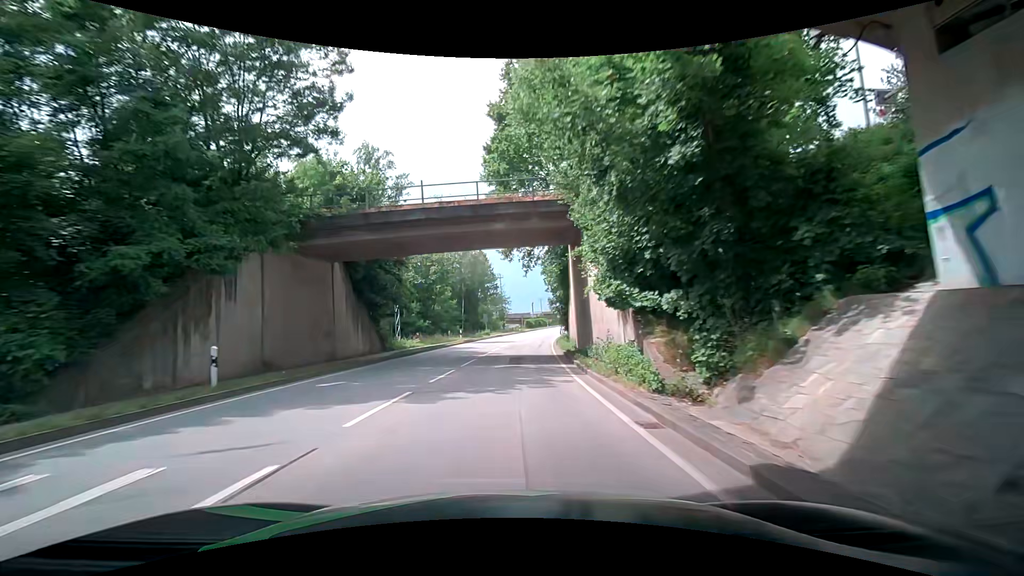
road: primary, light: Day
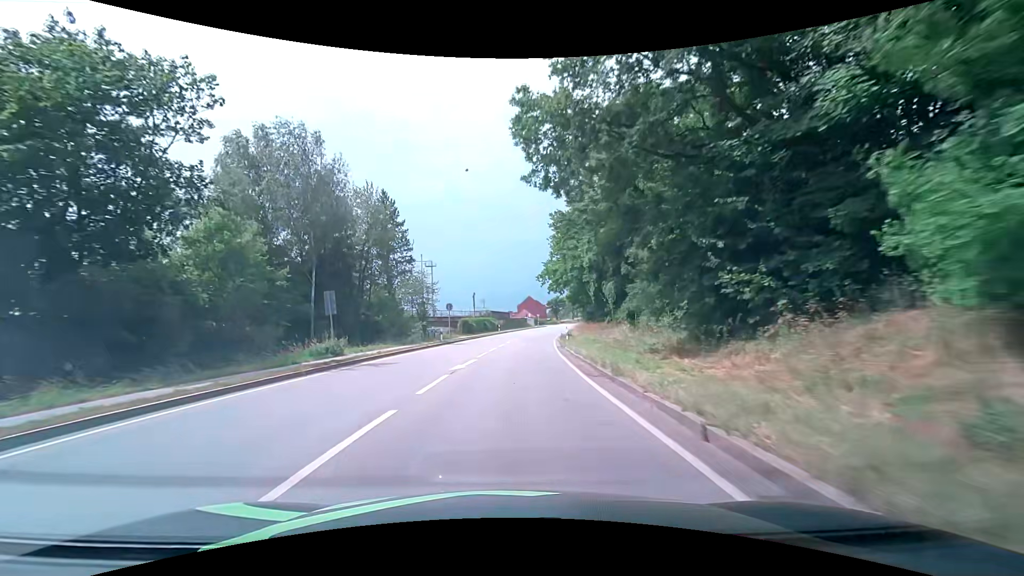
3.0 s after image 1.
(+1.6, +51.2) m; +5°
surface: asphalt
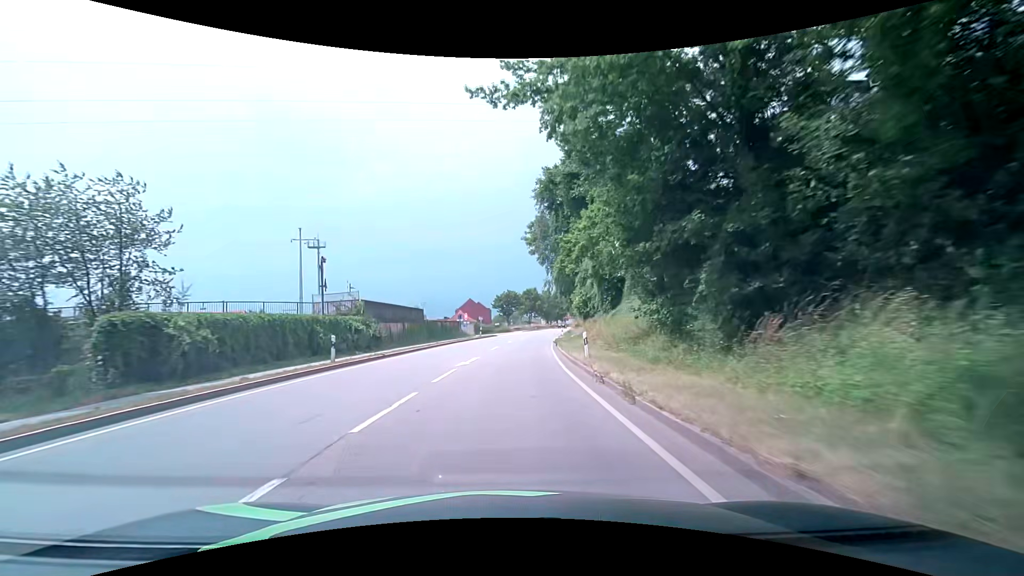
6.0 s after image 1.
(+3.1, +51.0) m; +7°
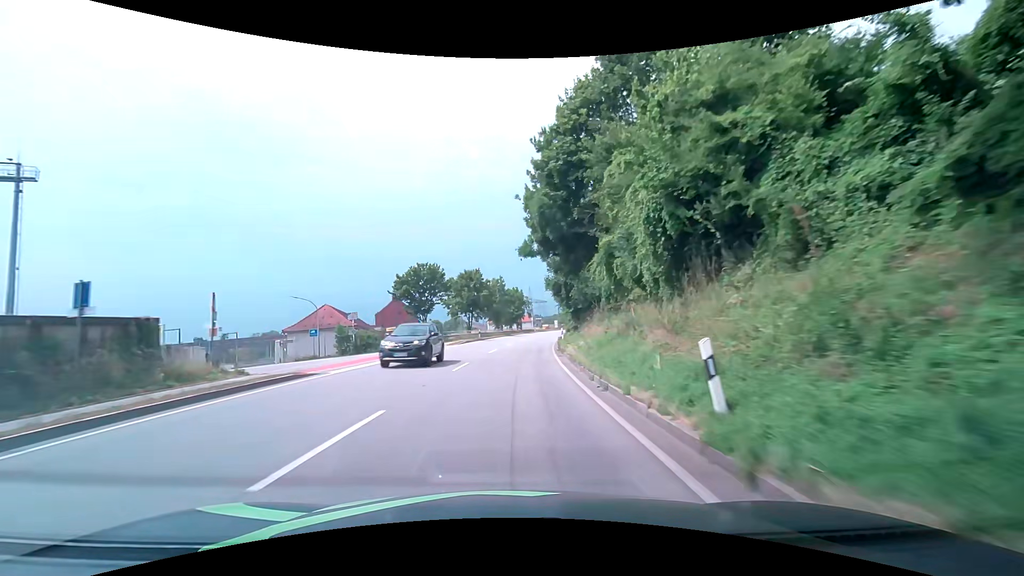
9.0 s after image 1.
(+2.8, +50.6) m; +6°
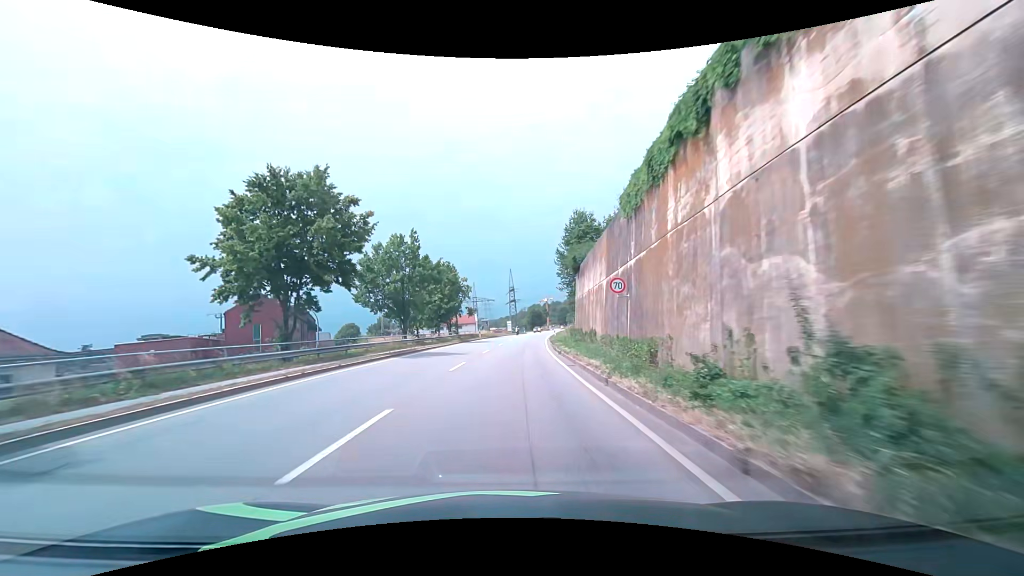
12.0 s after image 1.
(+2.8, +49.8) m; +7°
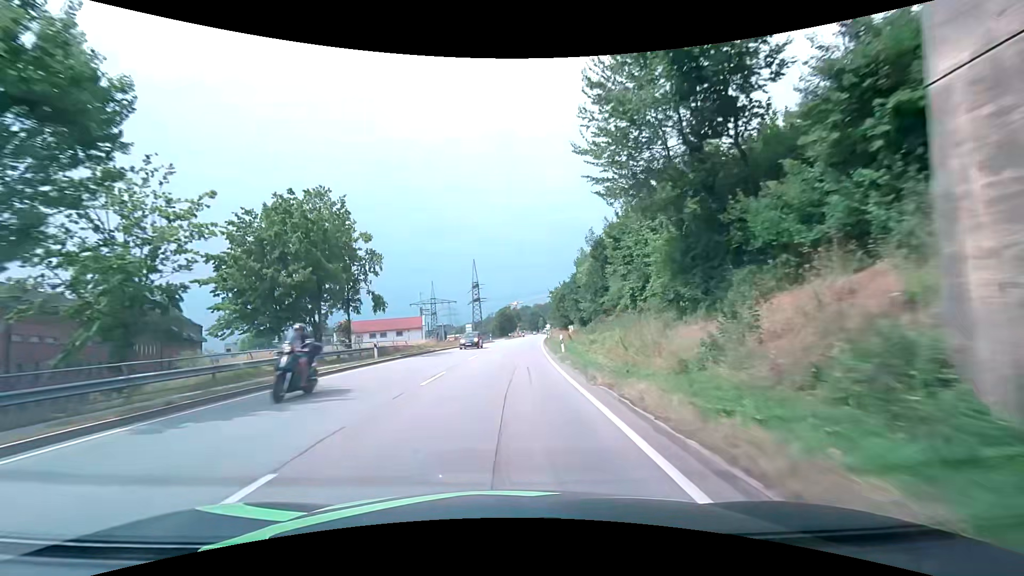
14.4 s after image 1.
(+1.4, +39.4) m; +4°
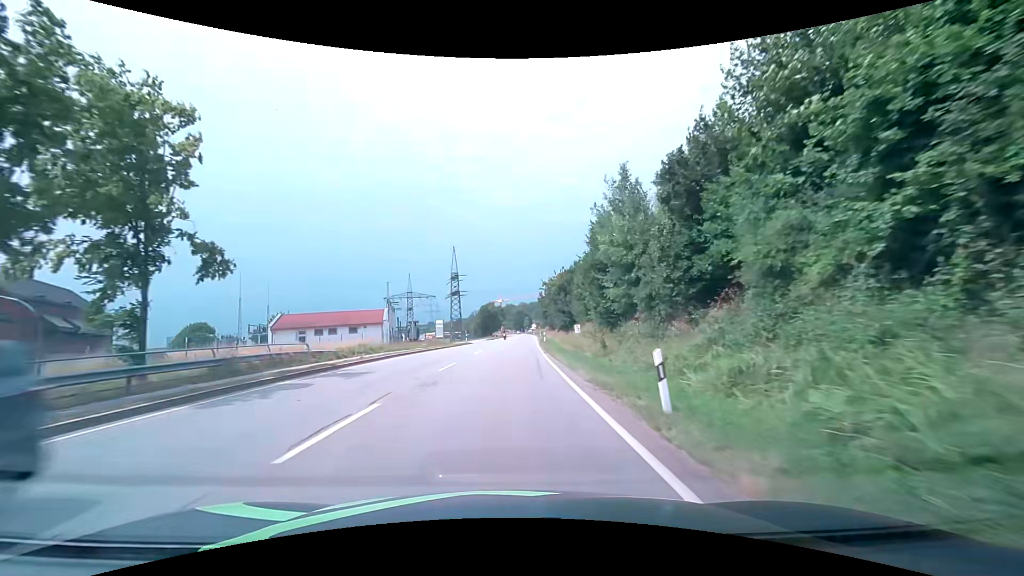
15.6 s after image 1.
(+0.3, +19.5) m; +2°
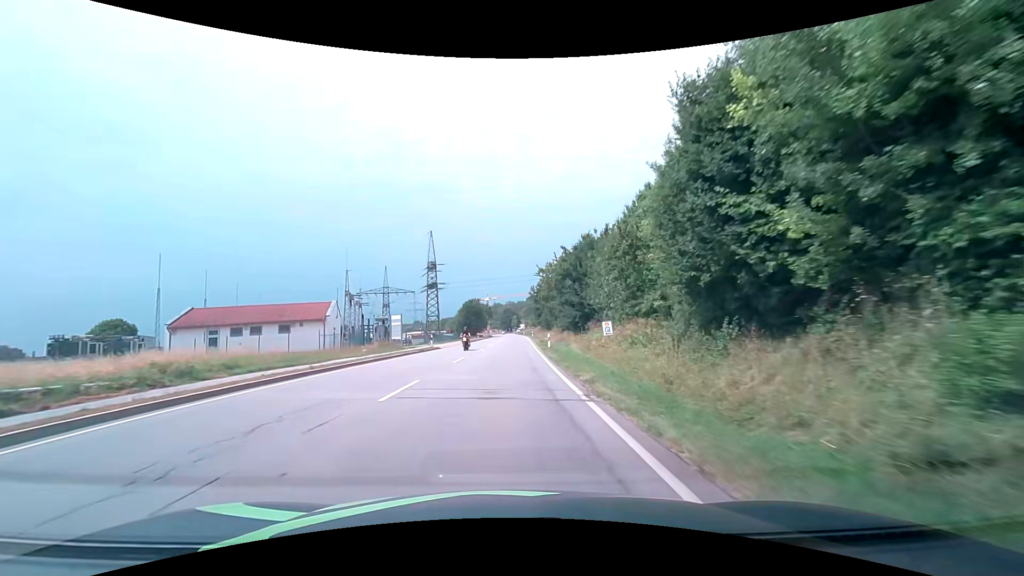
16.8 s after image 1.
(+0.1, +19.4) m; +1°
(0, +10) (0, +20) (0, +30) (0, +40) (+1, +50) (+1, +60) (+1, +70) (+1, +80) (+2, +90) (+2, +100) m
